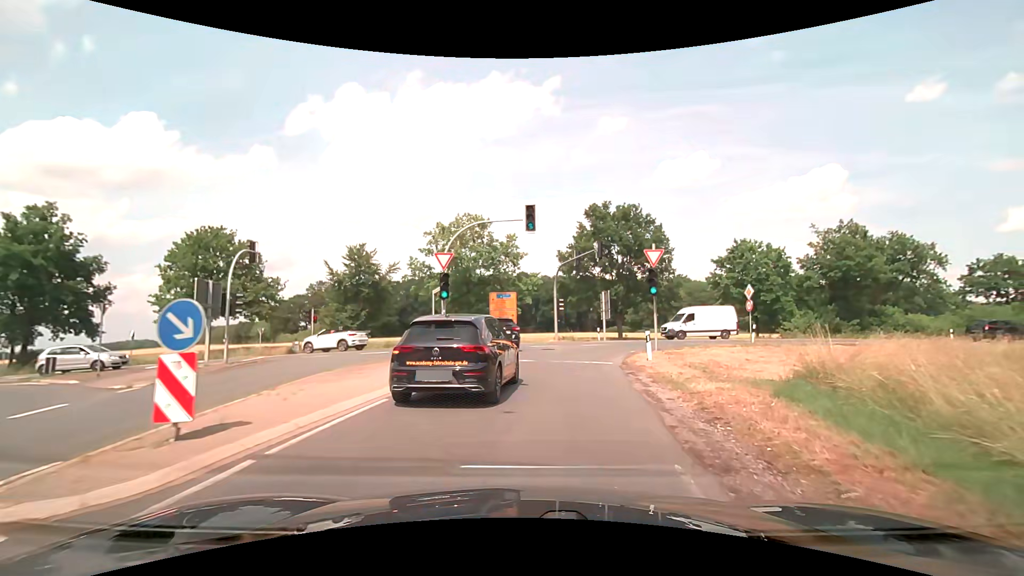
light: Day
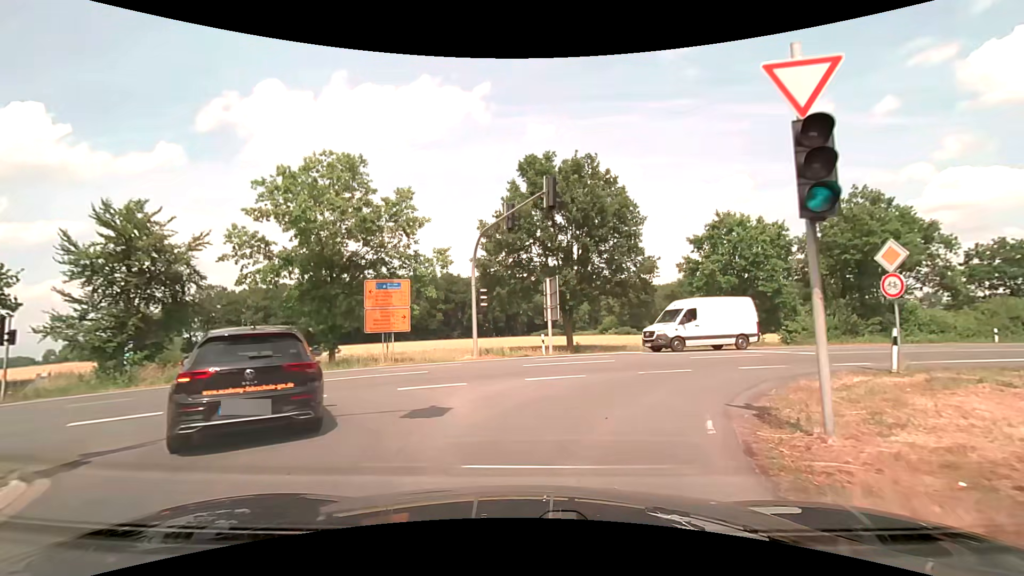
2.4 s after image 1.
(+1.4, +16.3) m; +8°
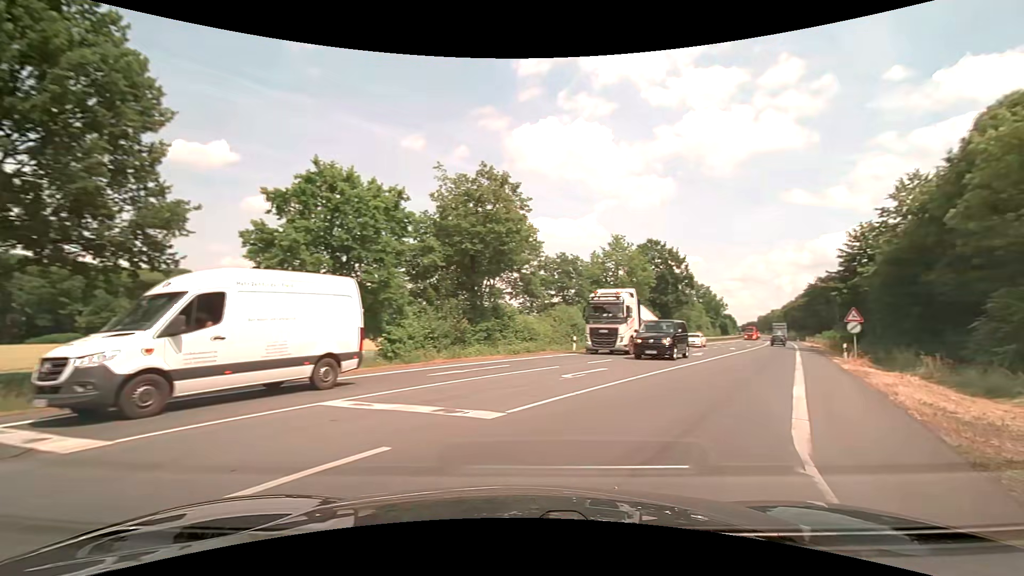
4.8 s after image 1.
(+4.4, +14.7) m; +43°
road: primary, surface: asphalt
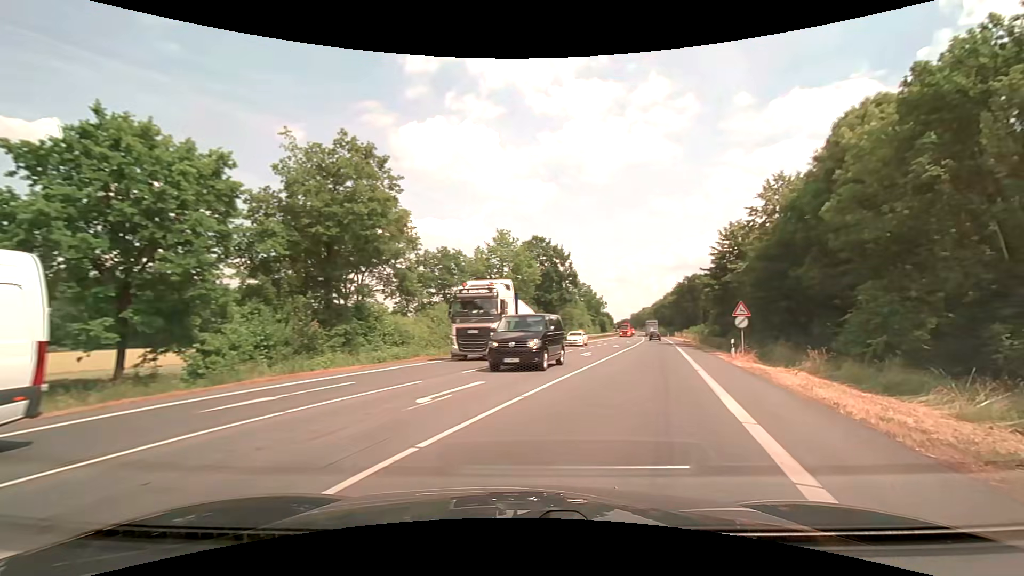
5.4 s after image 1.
(+0.5, +4.6) m; +13°
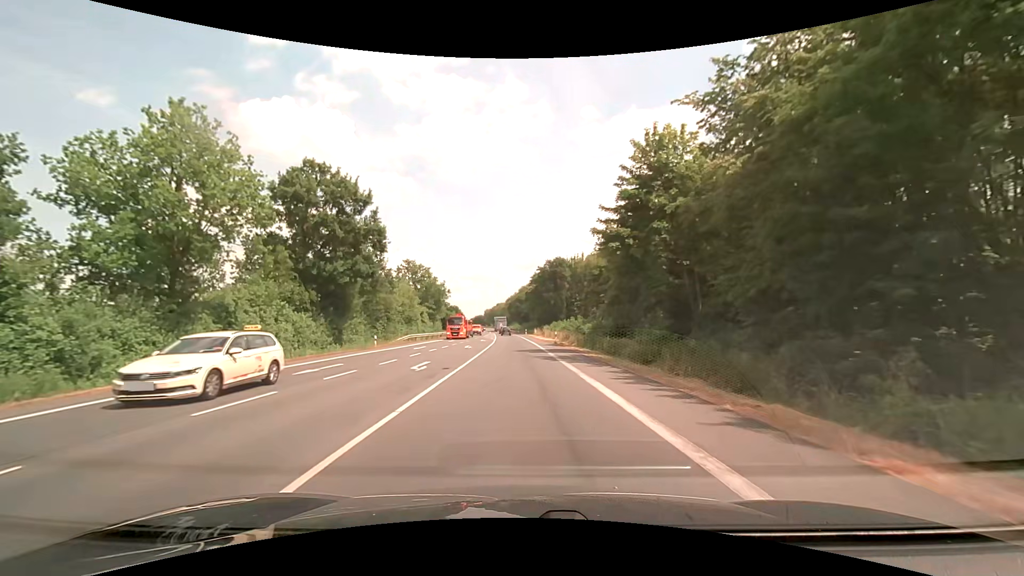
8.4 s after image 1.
(+7.3, +30.5) m; +17°
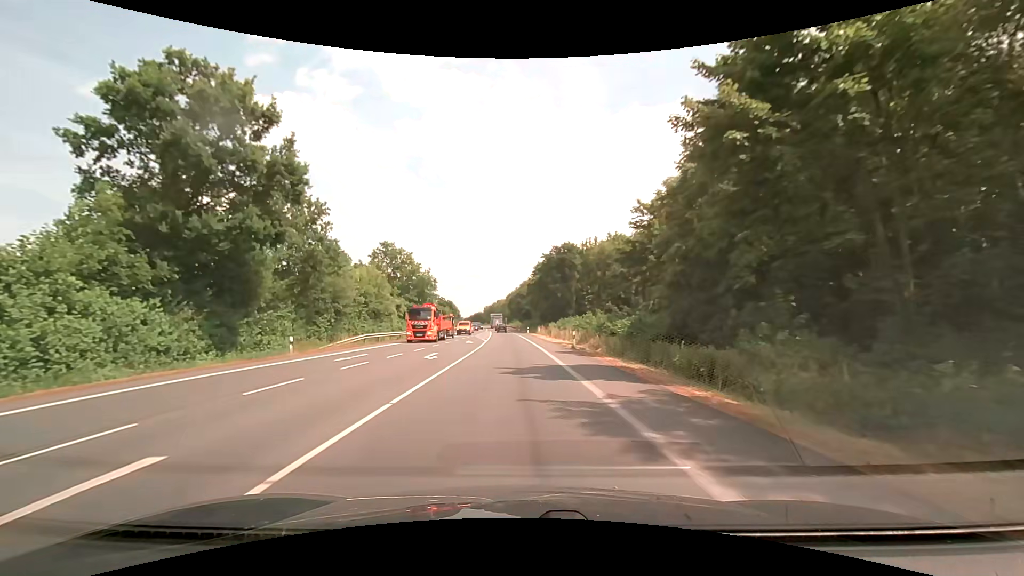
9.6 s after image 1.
(0.0, +16.2) m; 0°
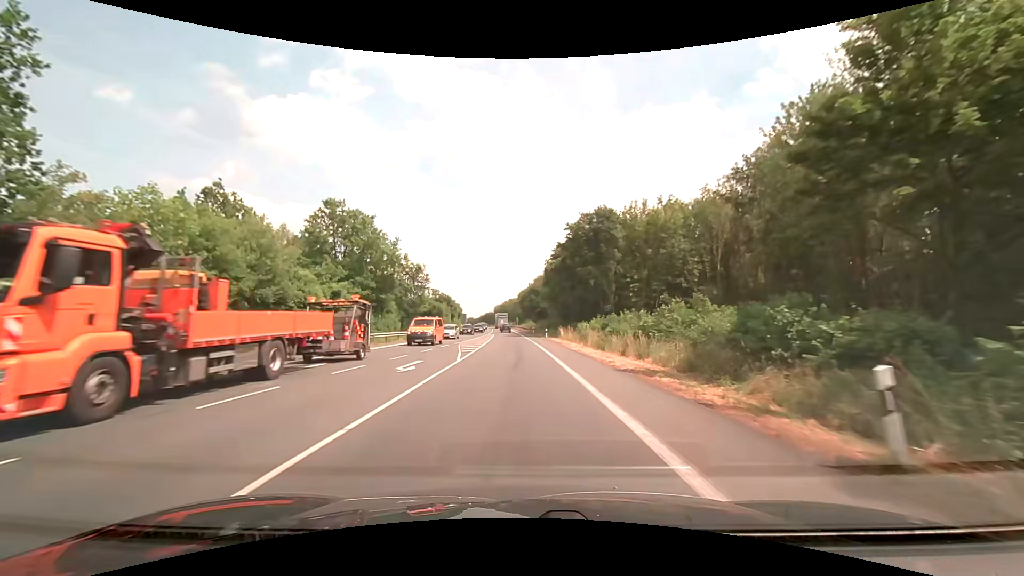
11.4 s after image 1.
(-0.3, +26.4) m; -2°
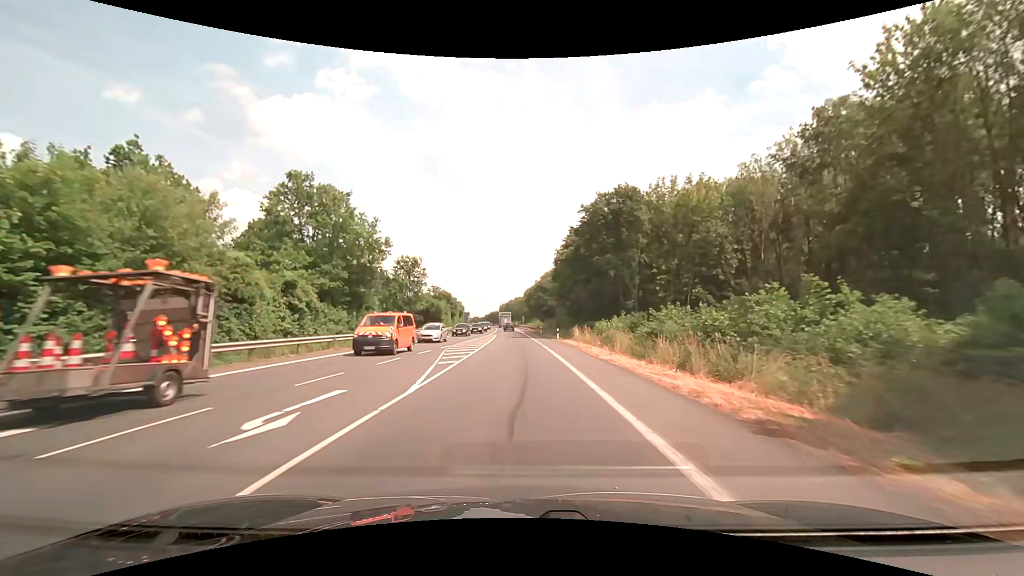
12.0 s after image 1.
(0.0, +9.2) m; 0°
(0, +10) (0, +20) (0, +30) (-1, +40) (-1, +50) (-1, +60) (-2, +70) (-2, +80) (-3, +90) (-3, +100) m
